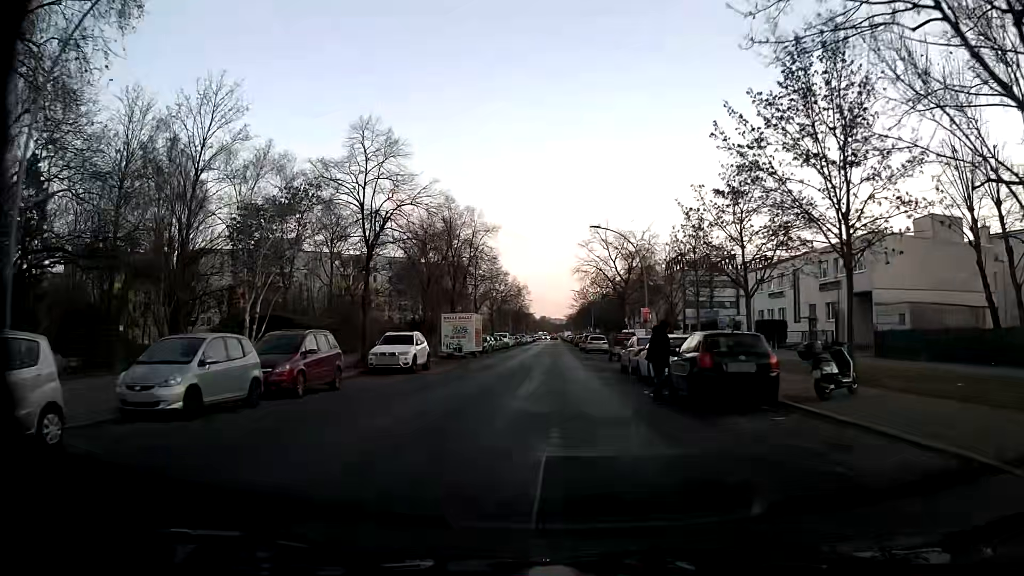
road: residential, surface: asphalt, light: Day
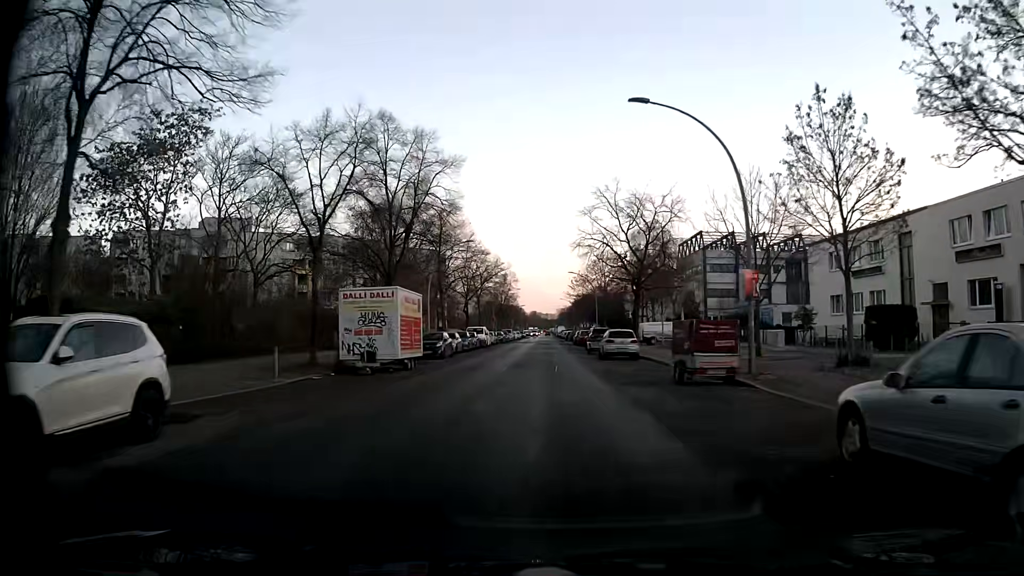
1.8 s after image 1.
(-0.2, +21.5) m; +1°
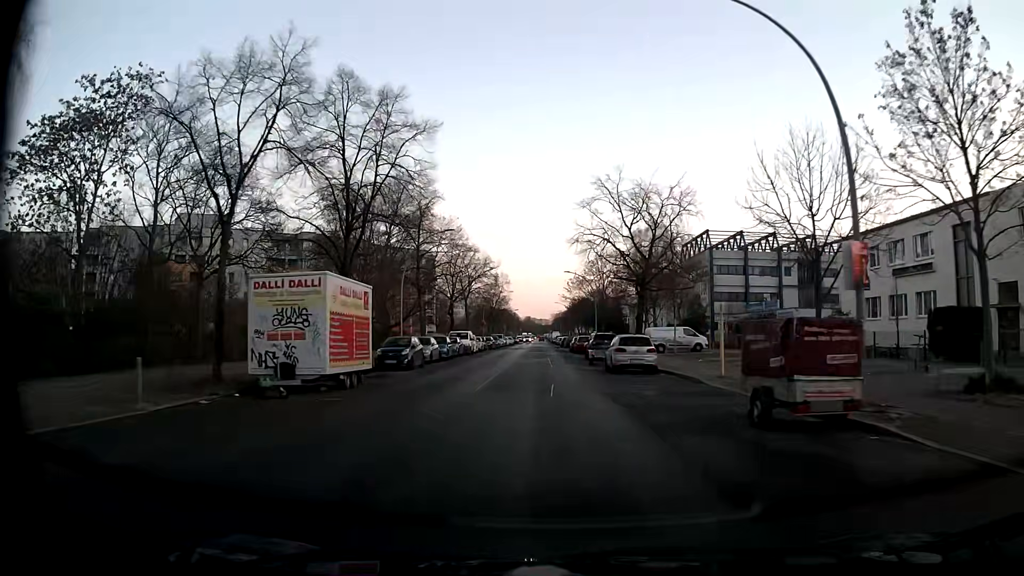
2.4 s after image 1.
(0.0, +7.2) m; -1°
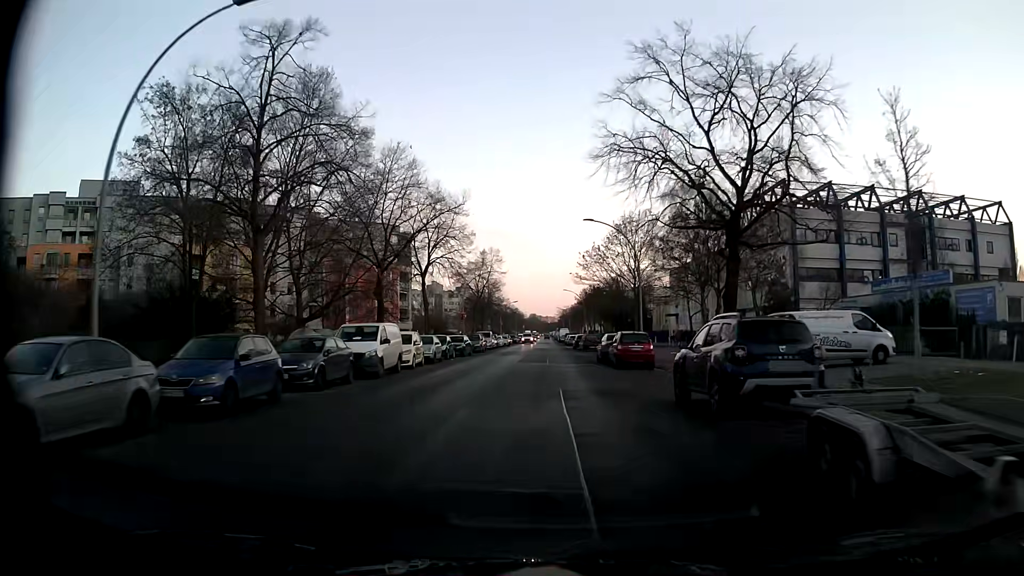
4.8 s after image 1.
(+0.3, +29.4) m; +1°
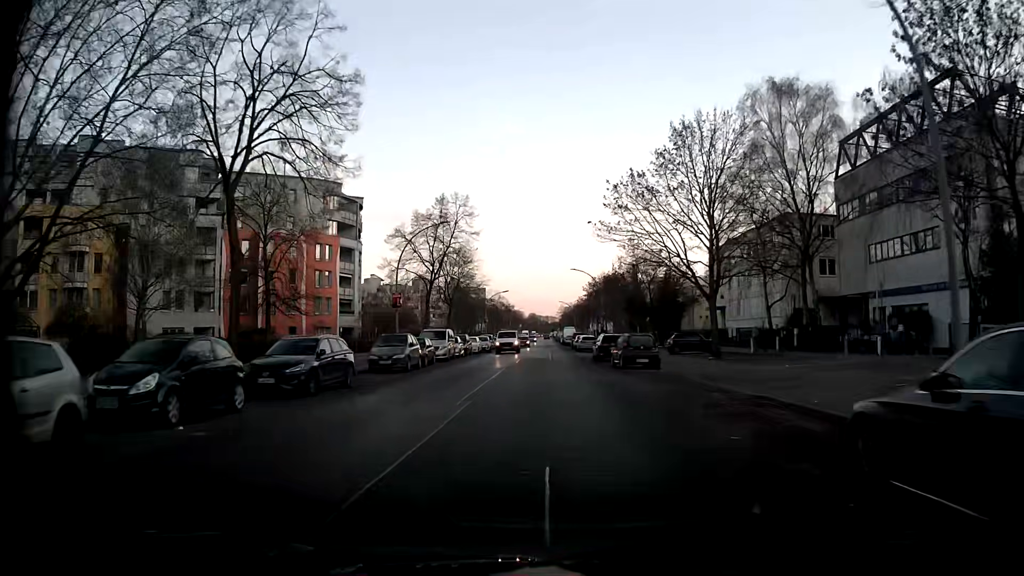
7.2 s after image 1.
(-0.3, +30.3) m; -1°
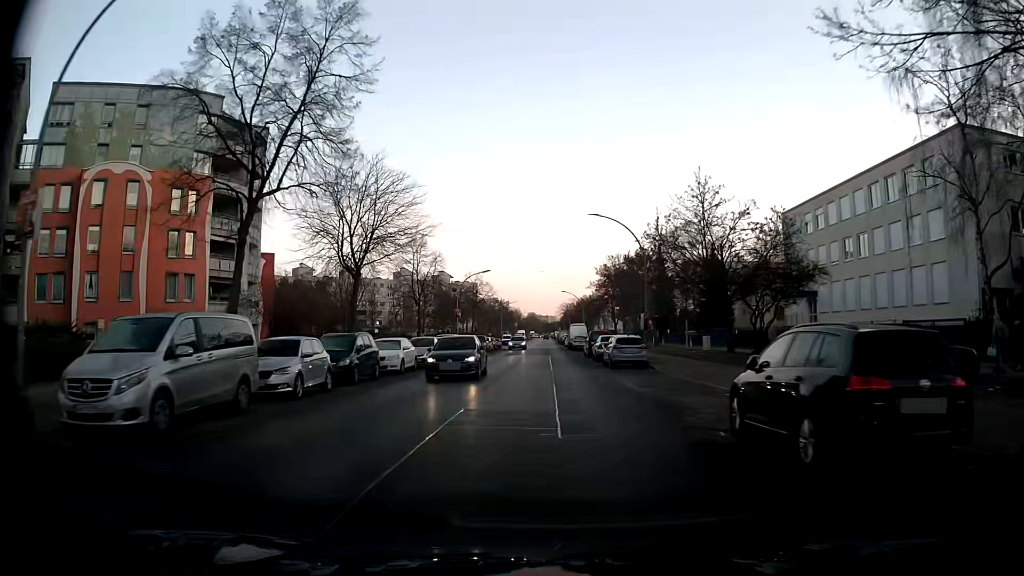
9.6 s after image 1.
(-0.1, +29.6) m; 0°
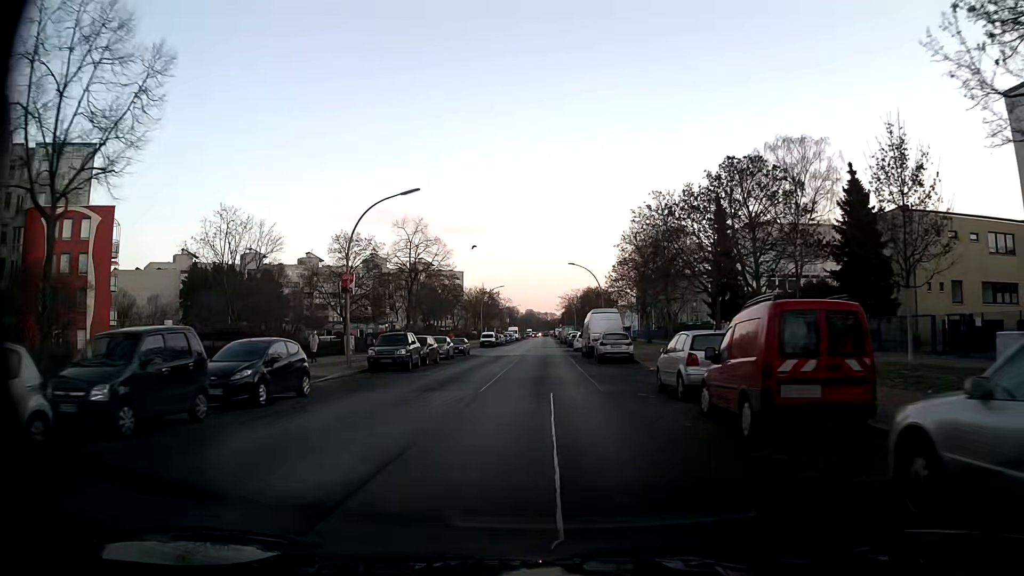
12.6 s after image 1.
(0.0, +35.4) m; -1°
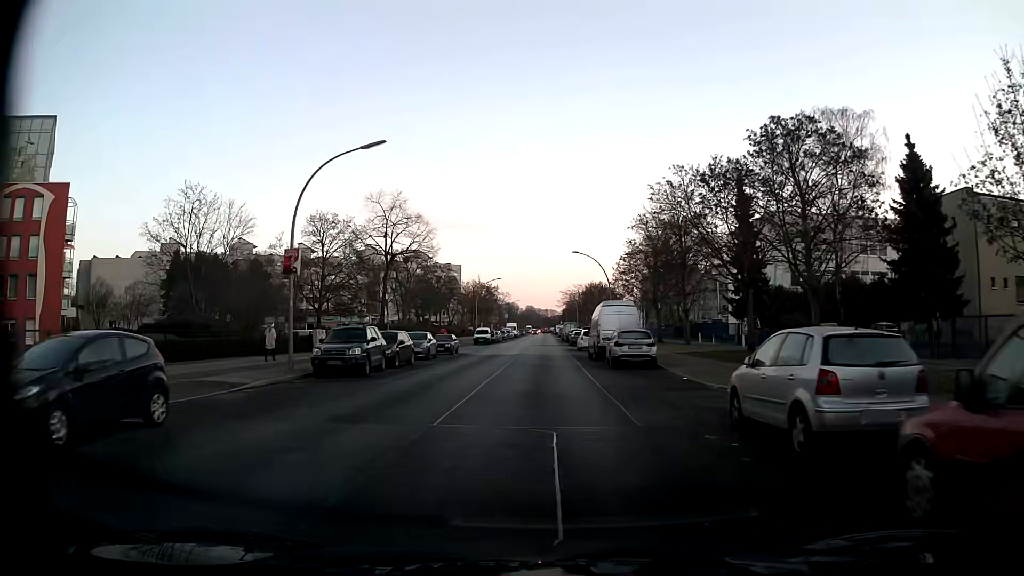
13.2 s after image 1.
(0.0, +6.9) m; 0°
(0, +10) (0, +20) (0, +30) (0, +40) (0, +50) (-4, +59) (-13, +62) (-23, +63) (-33, +62) (-43, +60) m
